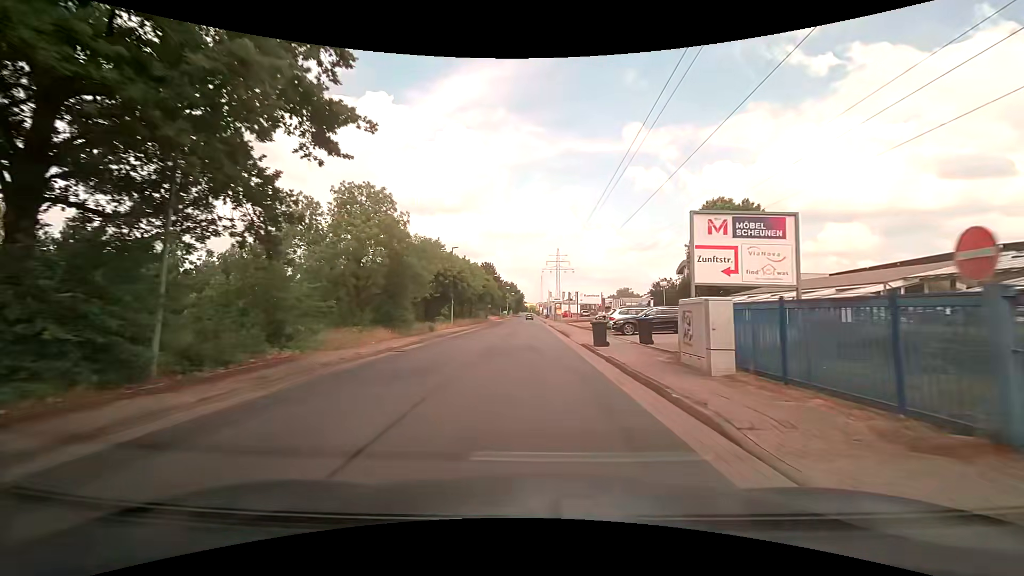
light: Day
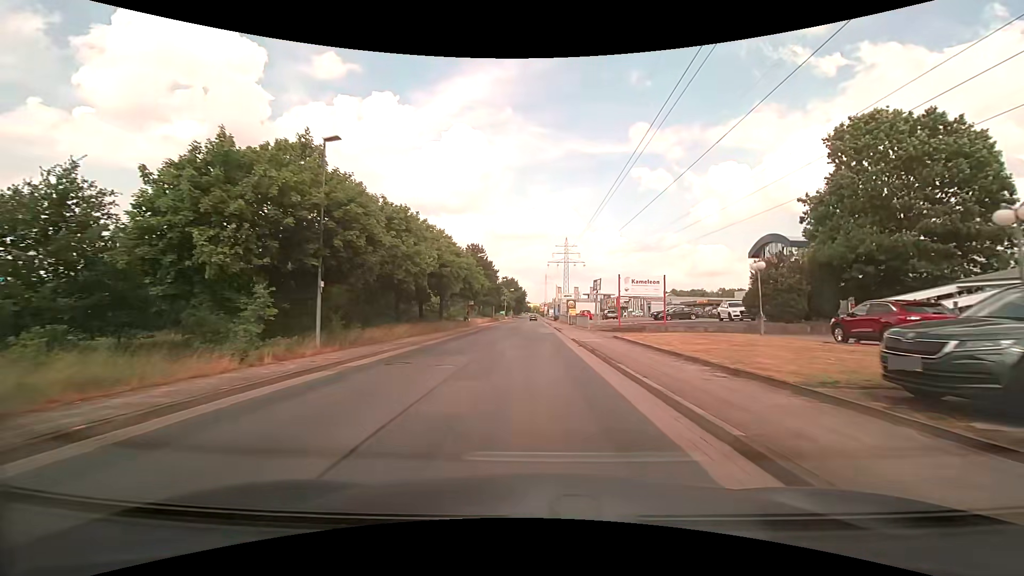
(+0.1, +30.4) m; 0°
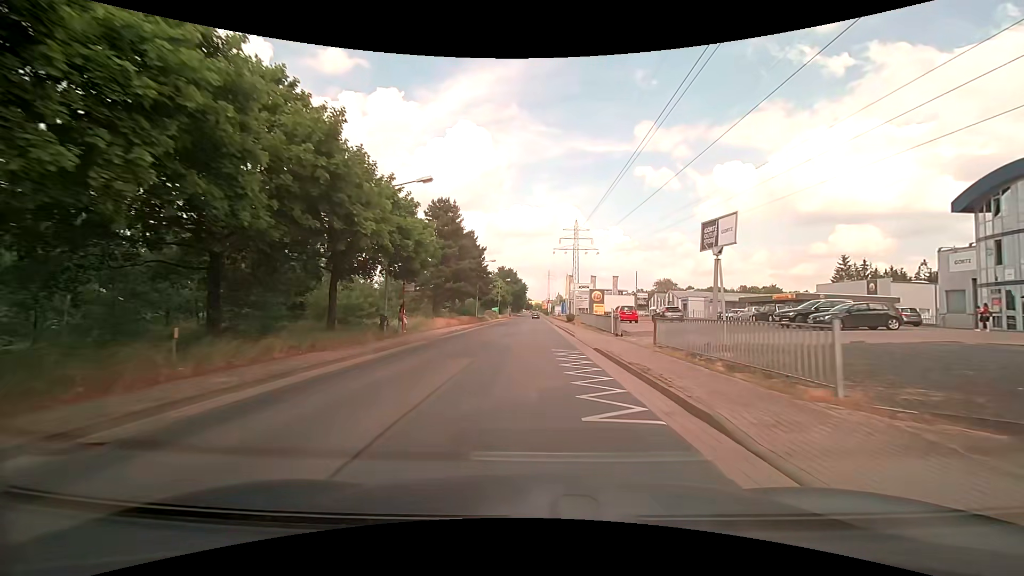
(-0.2, +30.8) m; 0°
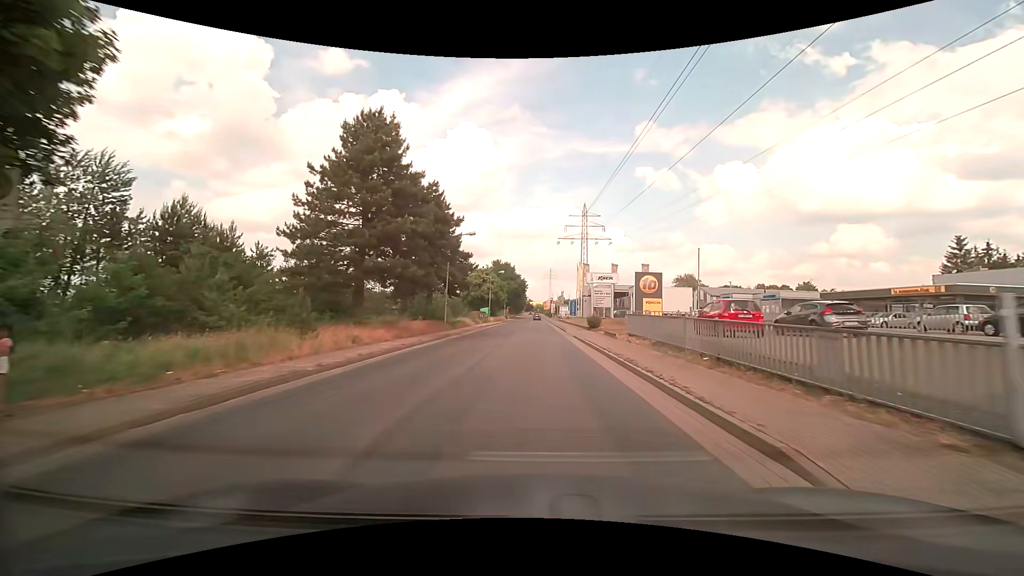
(0.0, +22.6) m; 0°
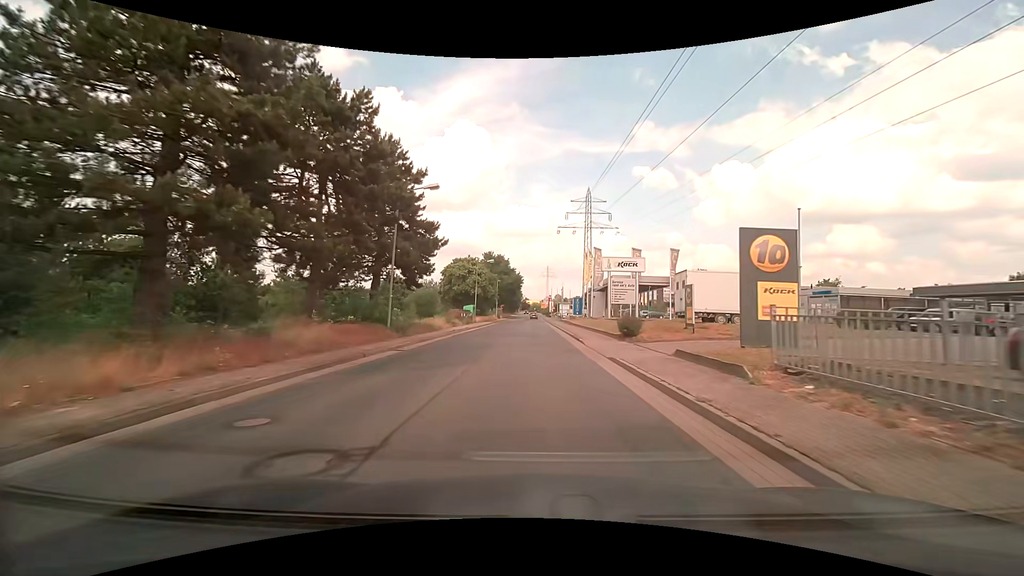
(0.0, +14.8) m; 0°
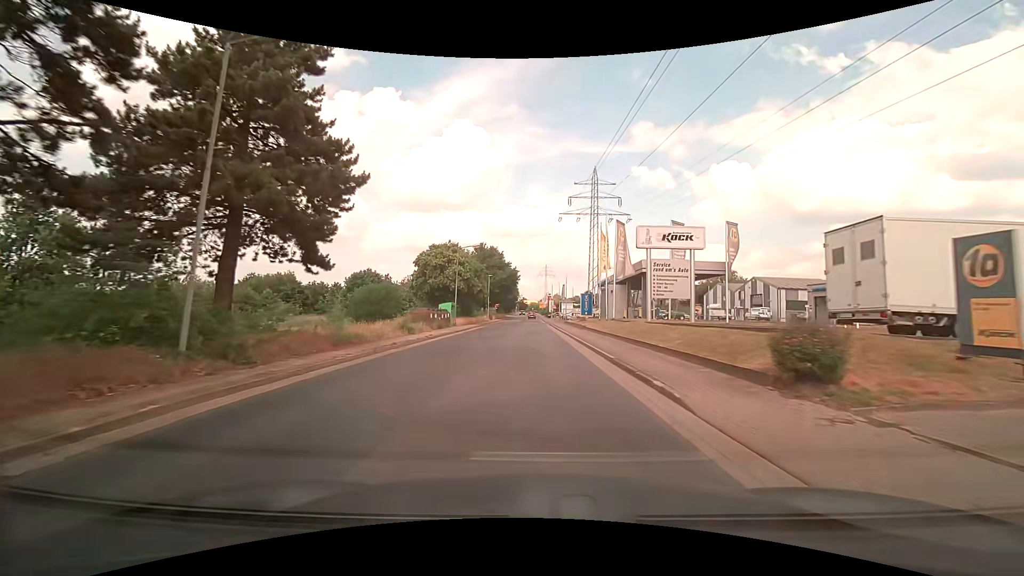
(+0.1, +14.7) m; 0°
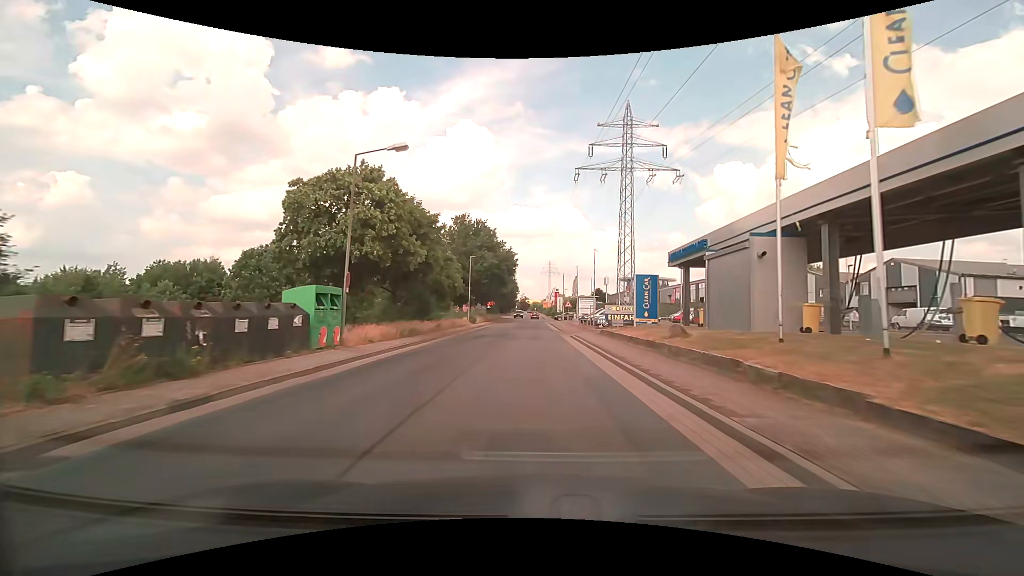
(+0.1, +29.2) m; 0°
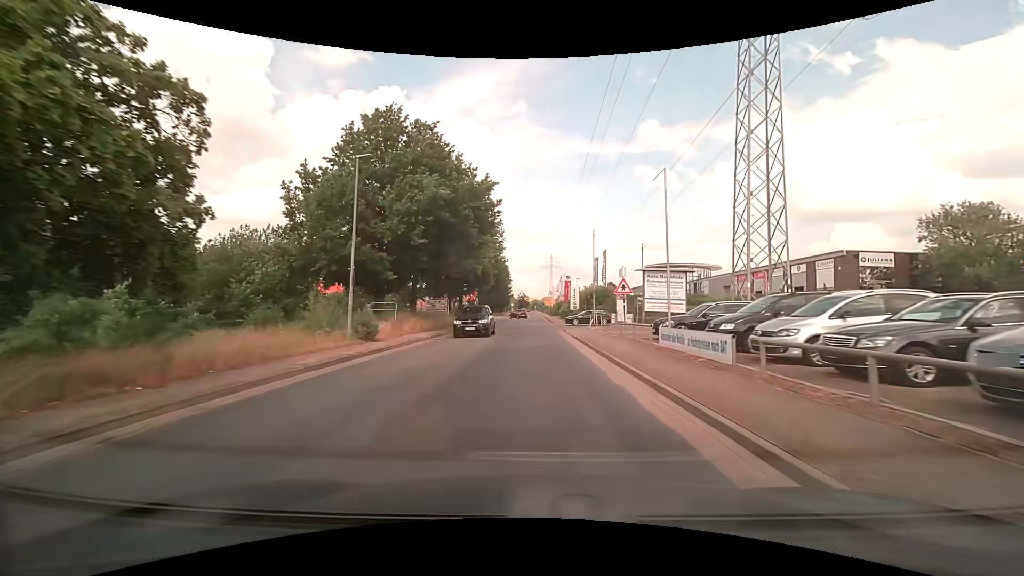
(+0.1, +36.8) m; 0°
(0, +10) (0, +20) (0, +30) (0, +40) (0, +50) (0, +60) (0, +70) (0, +80) (0, +90) (0, +100) m
